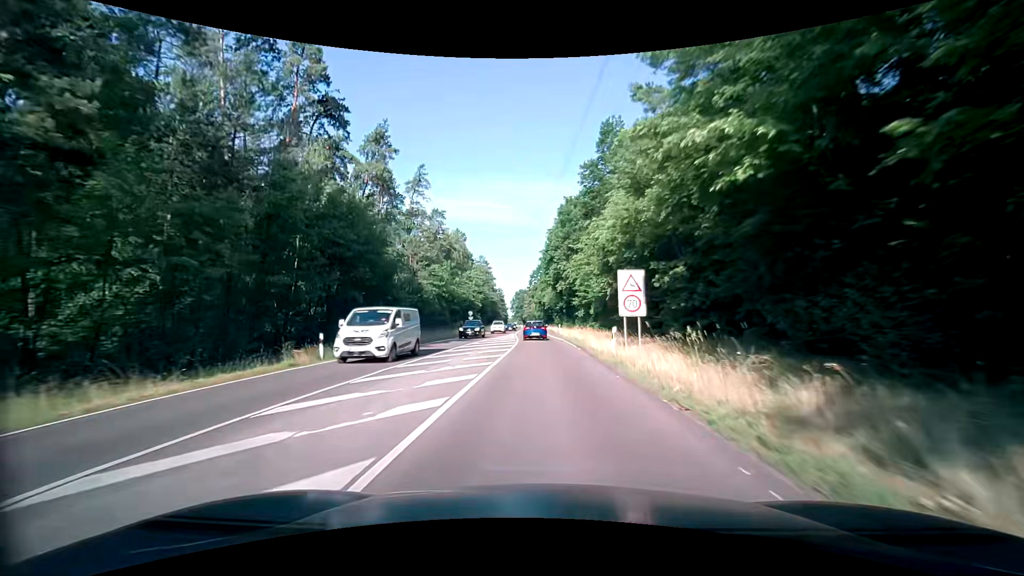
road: secondary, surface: asphalt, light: Day
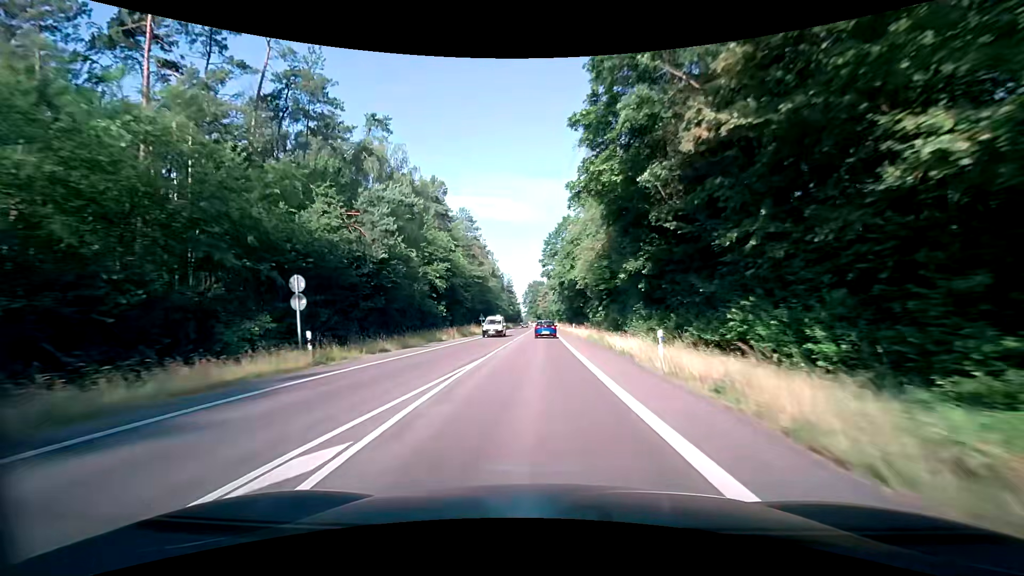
(-1.2, +52.8) m; -2°
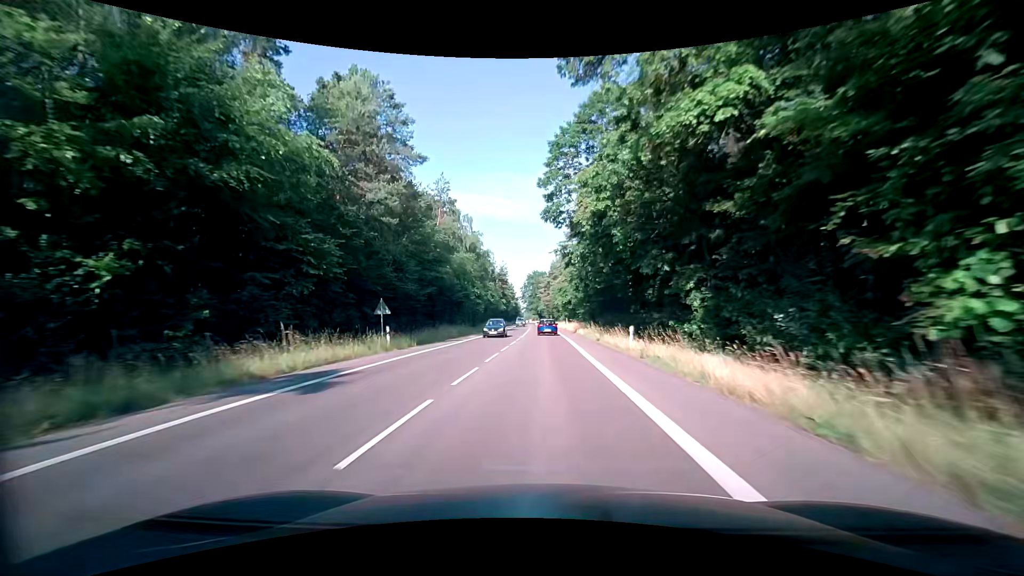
(-0.3, +42.4) m; 0°
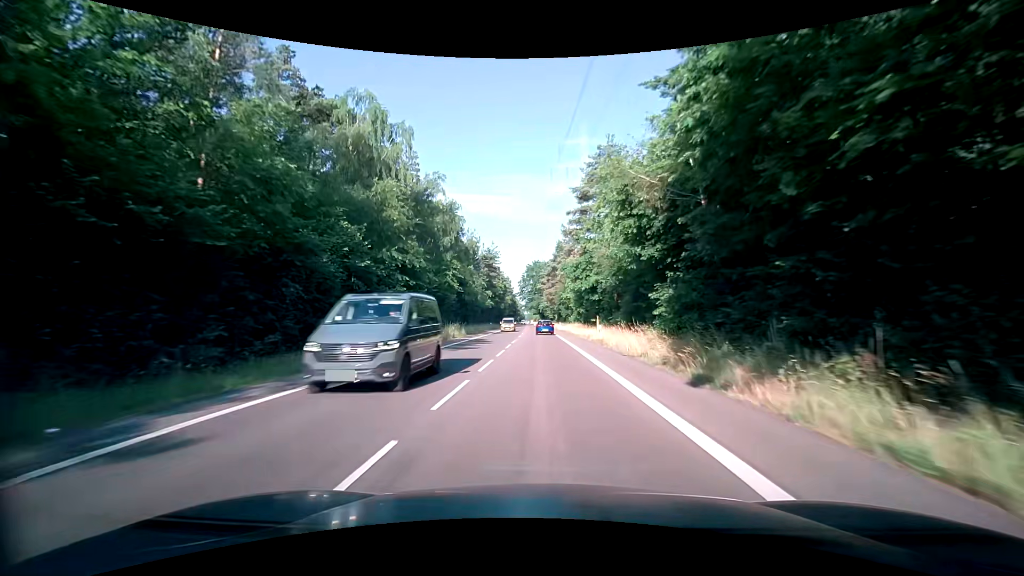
(-0.1, +42.5) m; 0°
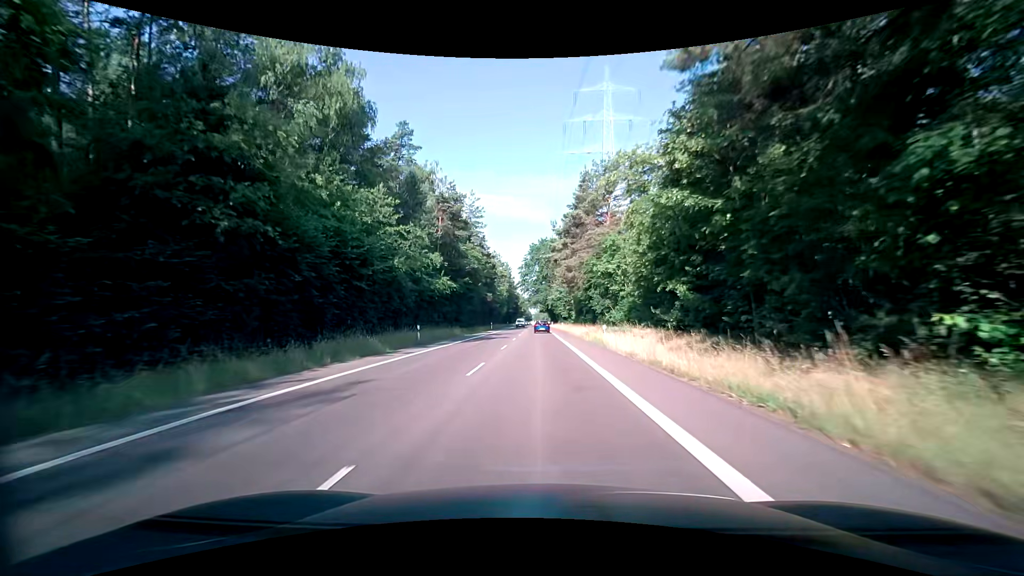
(-0.4, +53.0) m; -1°
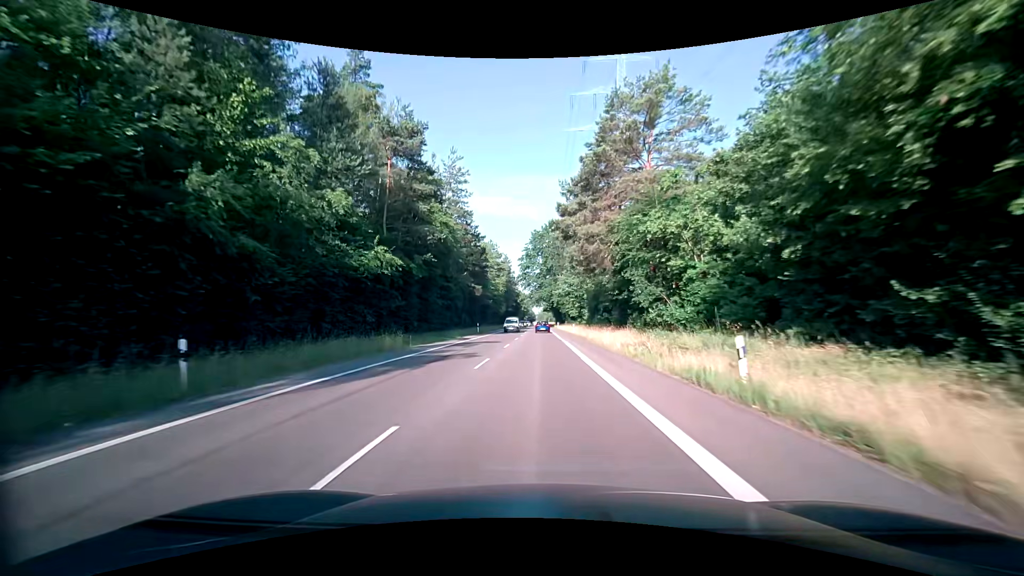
(+0.1, +21.2) m; 0°
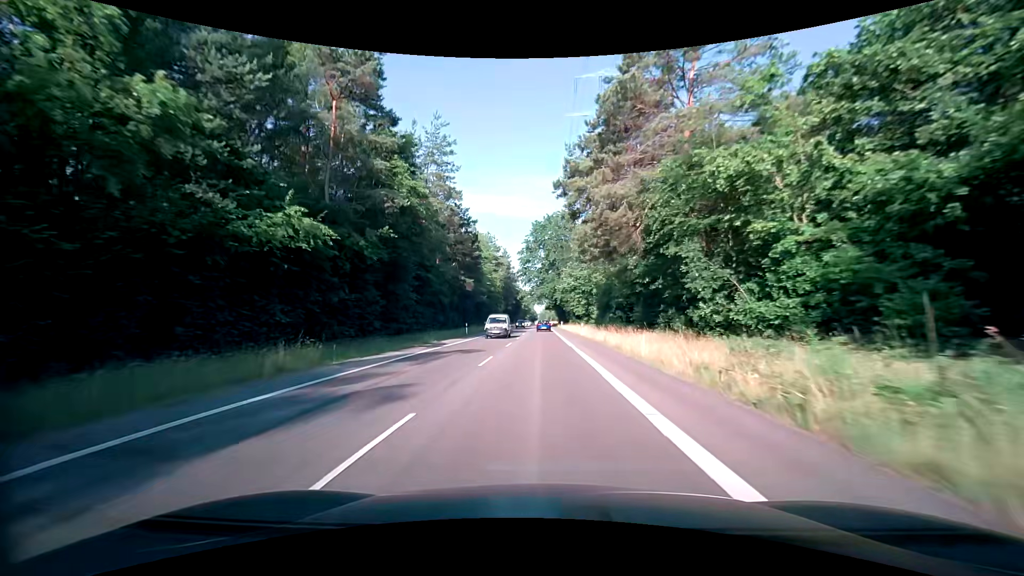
(0.0, +10.6) m; 0°
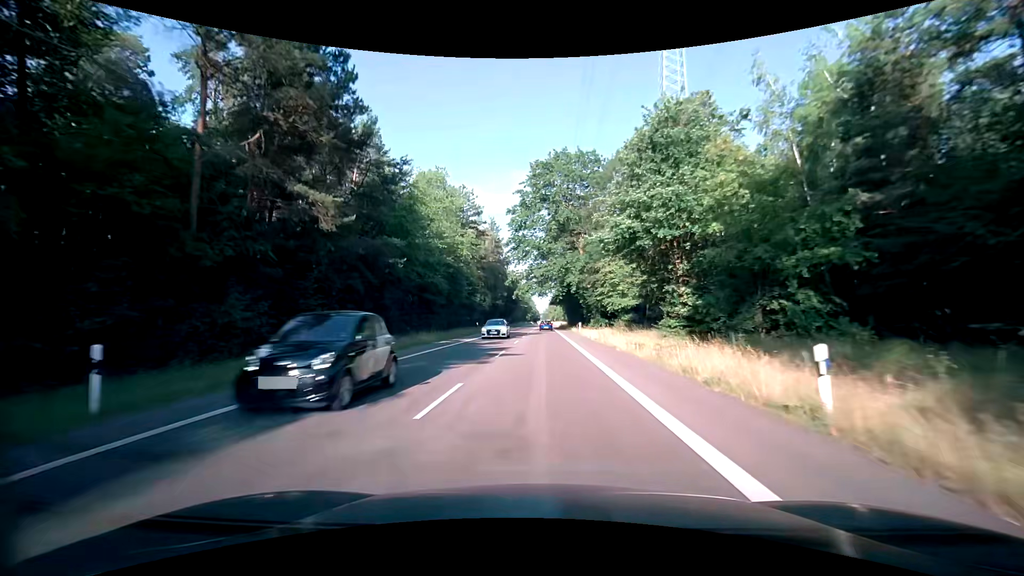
(-0.4, +42.2) m; -1°
(0, +10) (0, +20) (0, +30) (0, +40) (0, +50) (0, +60) (0, +70) (0, +80) (+1, +90) (+1, +100) m
